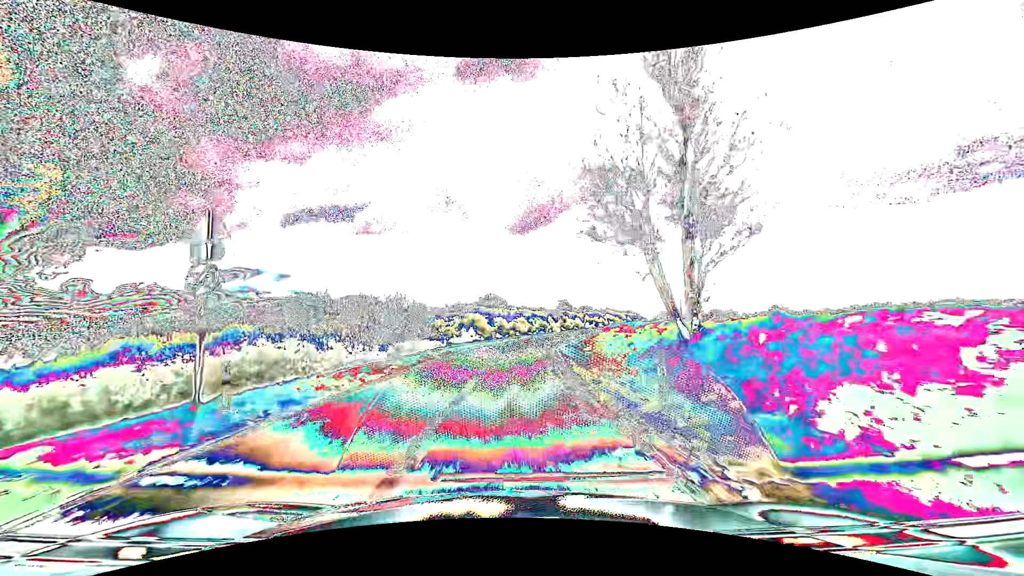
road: tertiary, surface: asphalt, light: Day
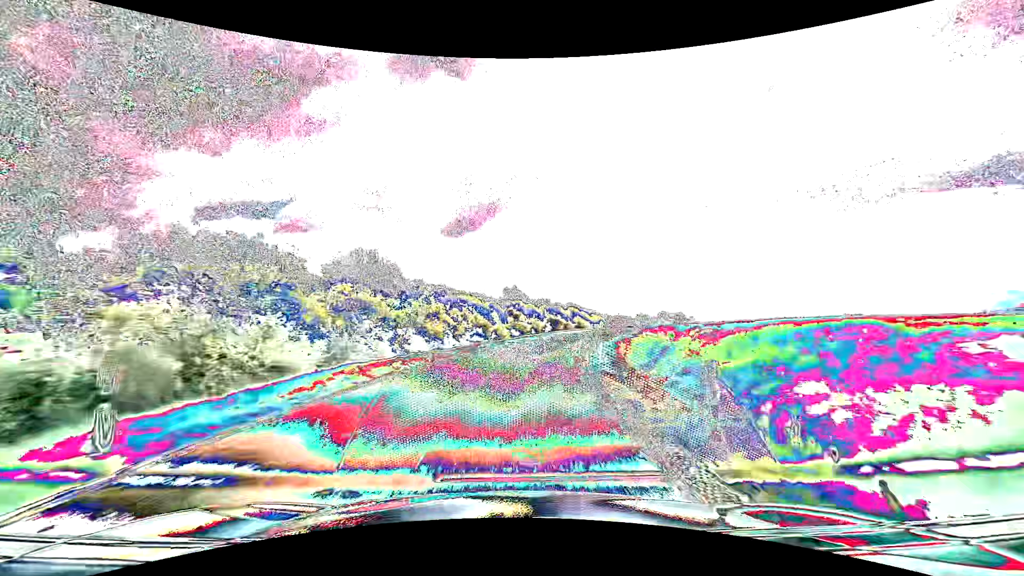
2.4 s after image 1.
(+2.1, +43.1) m; +8°
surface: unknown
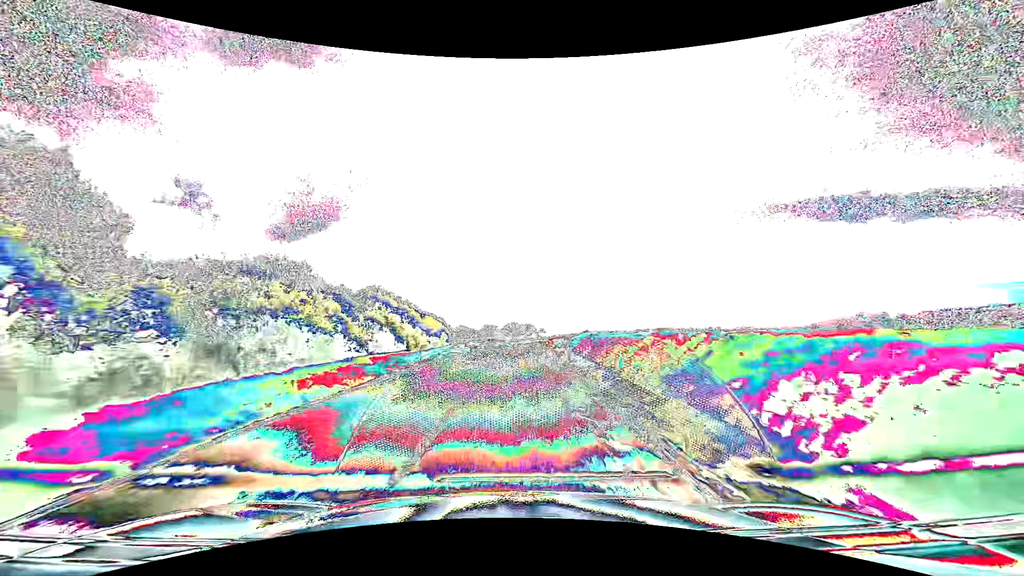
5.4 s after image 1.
(+9.0, +52.7) m; +18°
(0, +10) (0, +20) (+1, +30) (+1, +40) (+1, +50) (+2, +60) (+1, +70) (+1, +80) (-1, +90) (-2, +100) m
